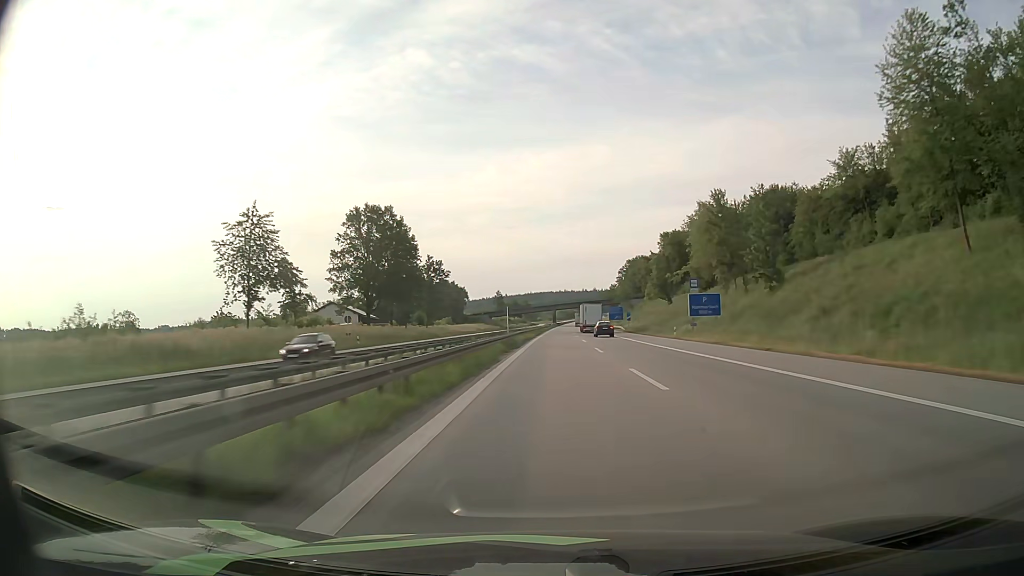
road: motorway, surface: asphalt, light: Day
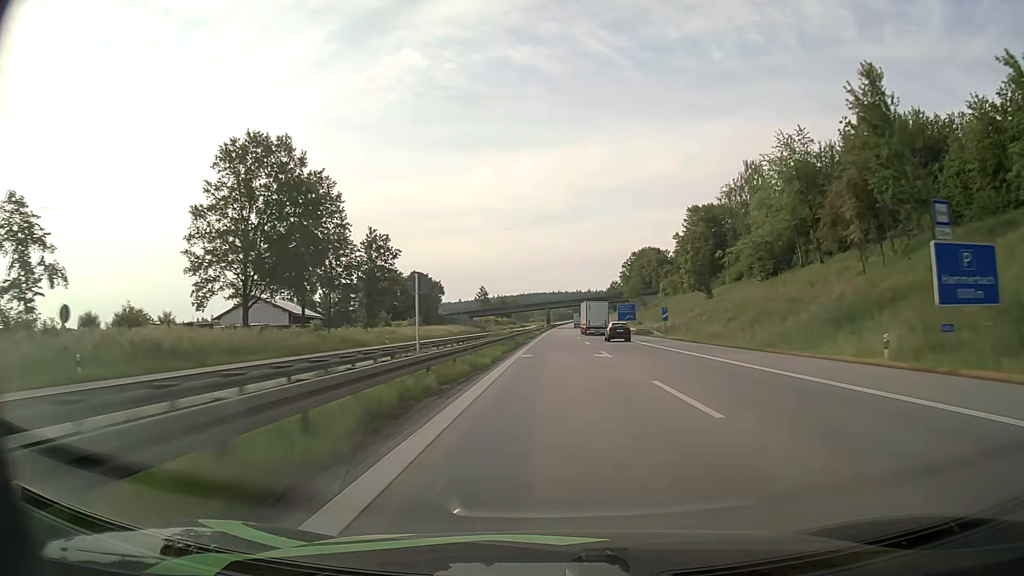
(+0.2, +39.6) m; +1°
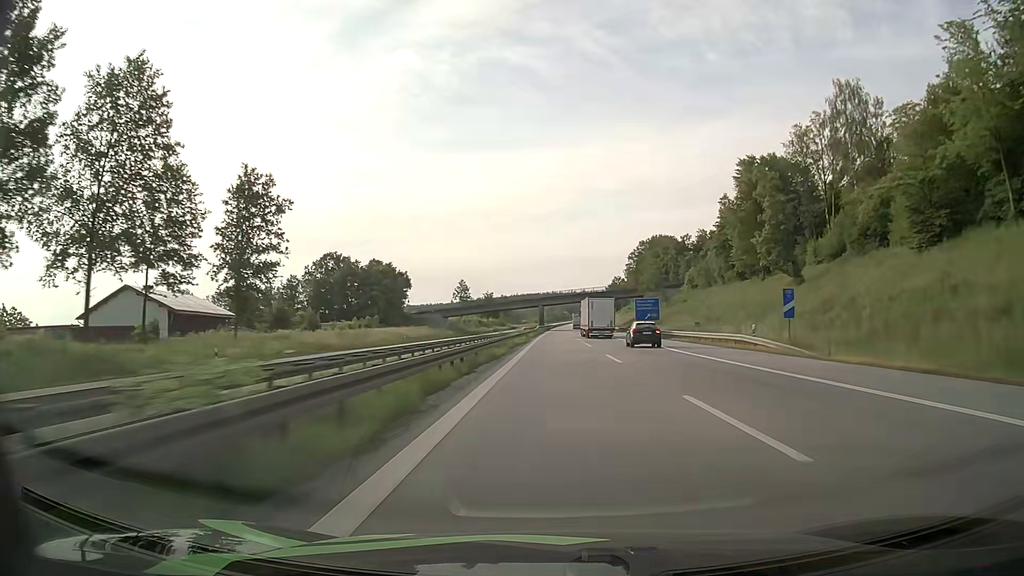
(+0.2, +38.8) m; 0°
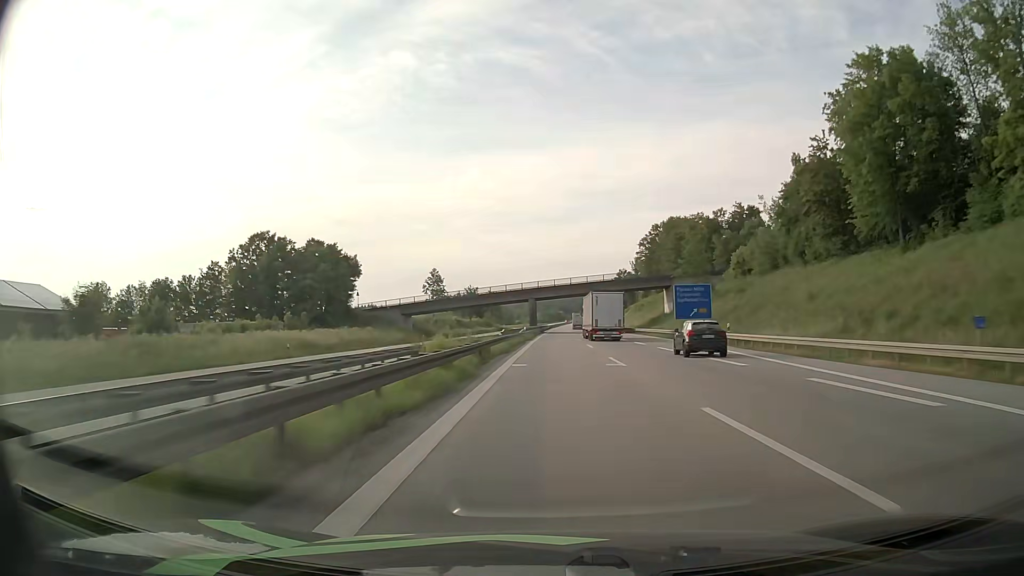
(+0.2, +38.1) m; +1°
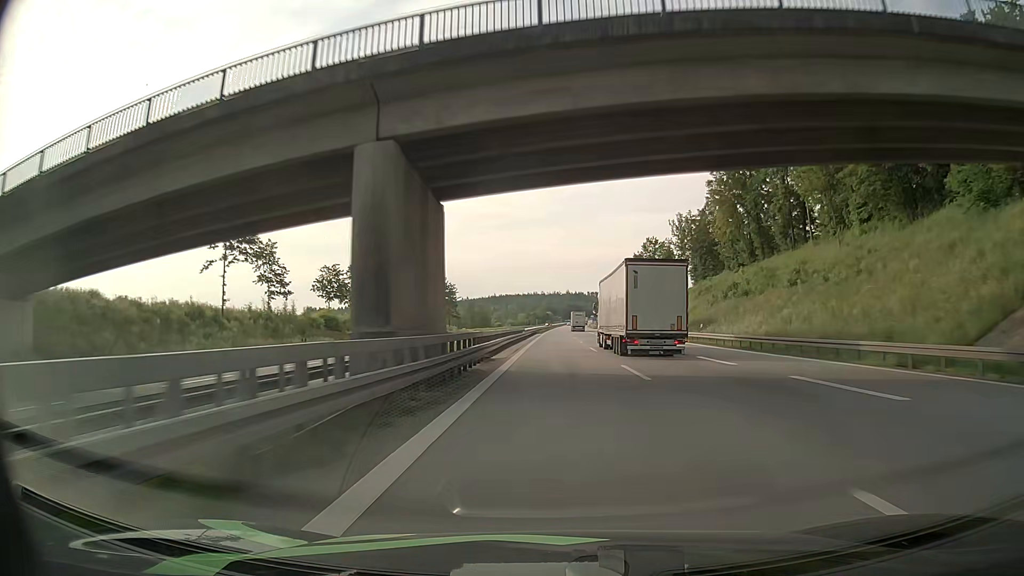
(+0.8, +94.5) m; +1°
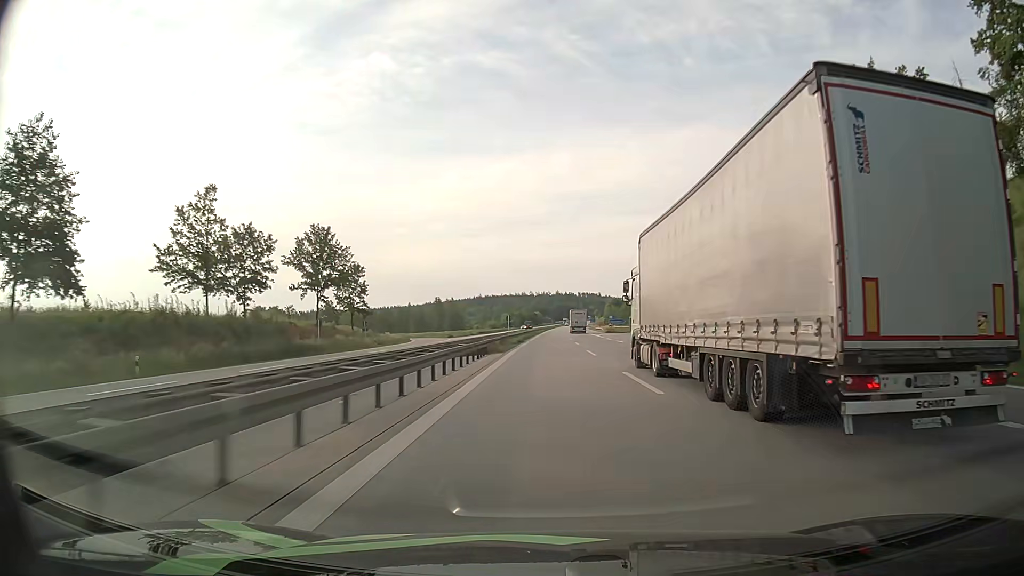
(+0.4, +75.6) m; +1°
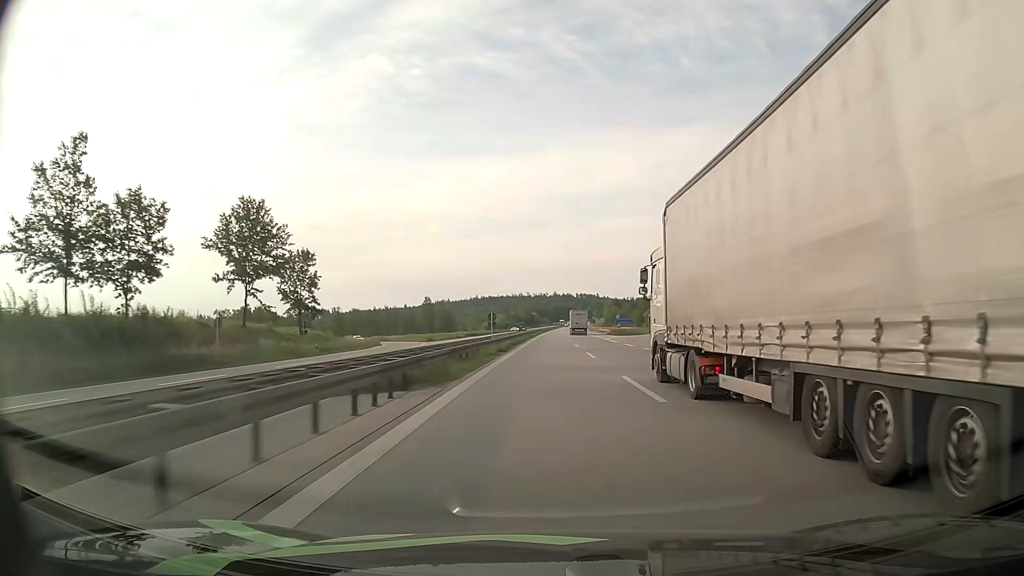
(+0.1, +18.9) m; 0°
